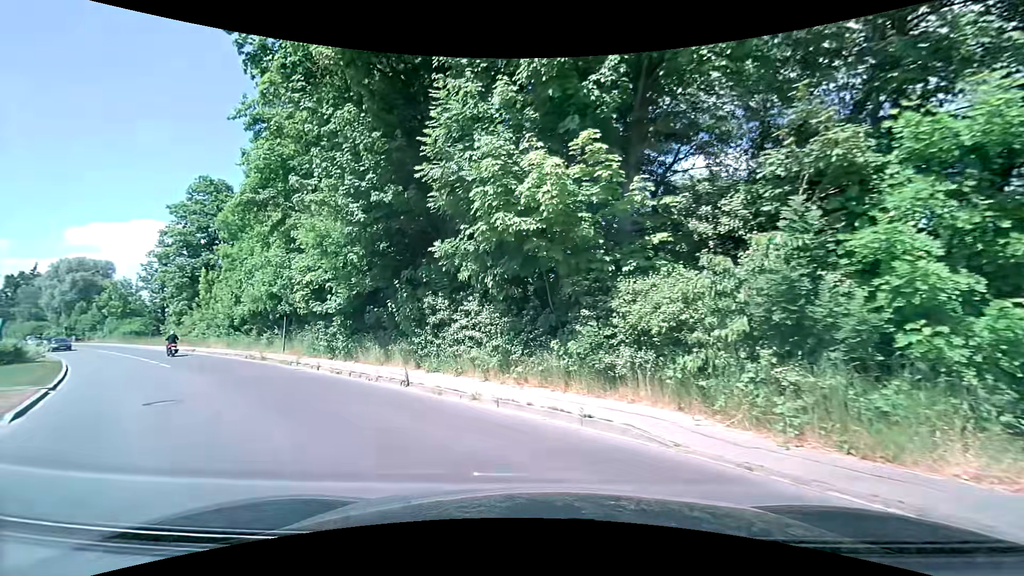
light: Day
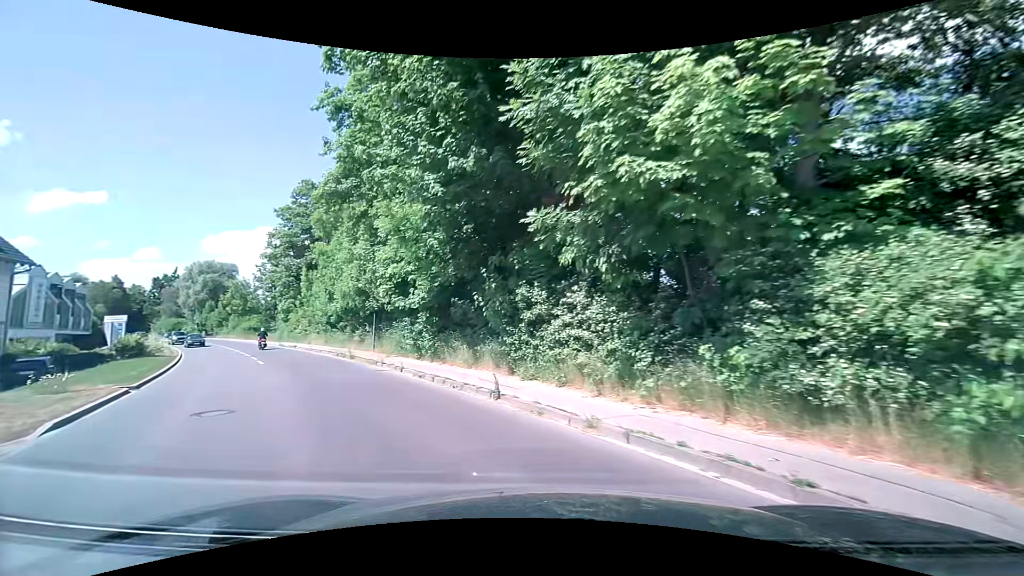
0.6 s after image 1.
(-0.2, +3.0) m; -9°
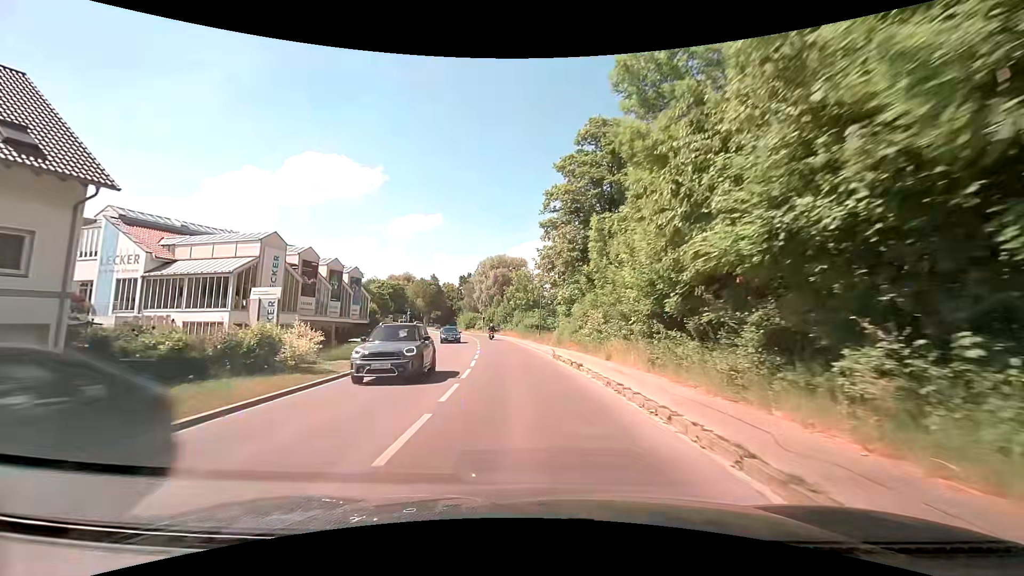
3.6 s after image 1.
(-10.0, +23.4) m; -31°
(0, +10) (-1, +20) (-2, +30) (-3, +40) (-4, +50) (-6, +60) (-8, +69) (-10, +79) (-13, +89) (-16, +98) m
